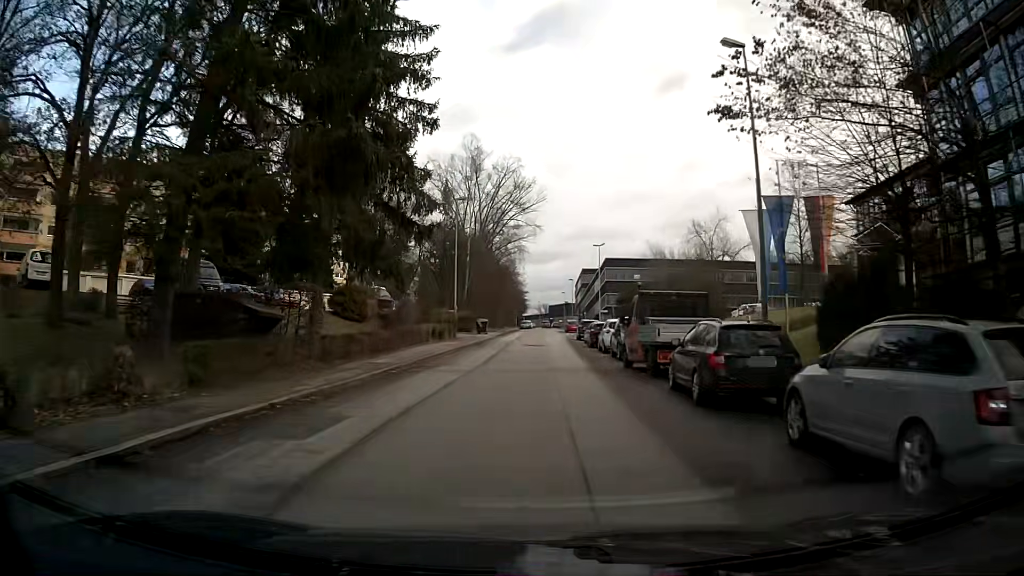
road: residential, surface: asphalt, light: Day
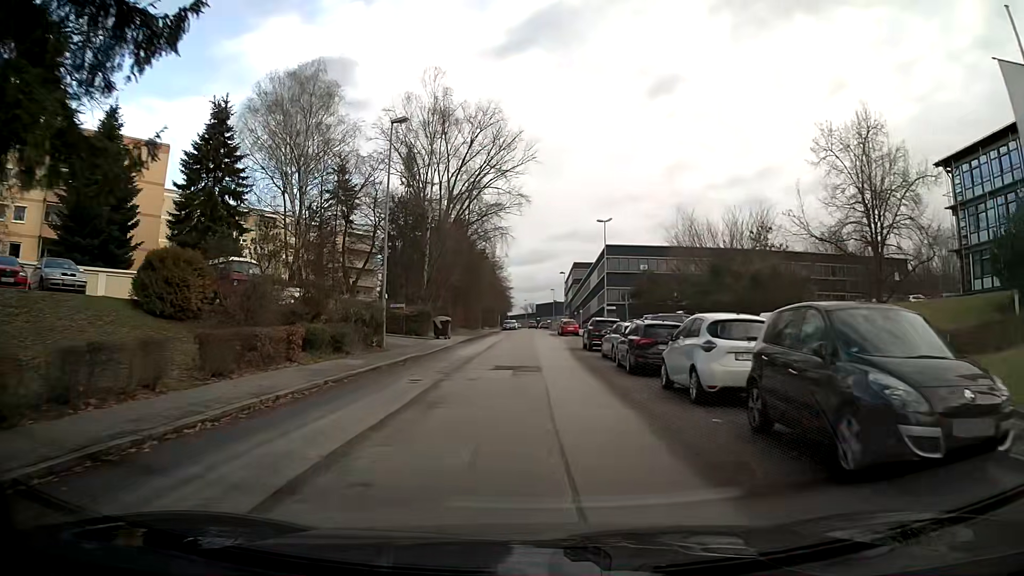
(+0.2, +19.5) m; +1°
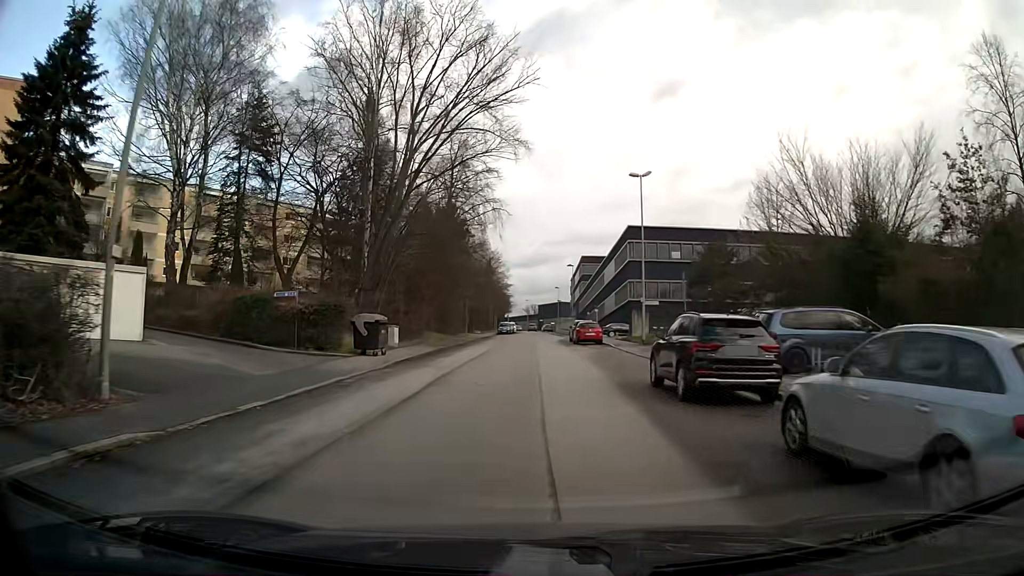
(0.0, +19.8) m; 0°
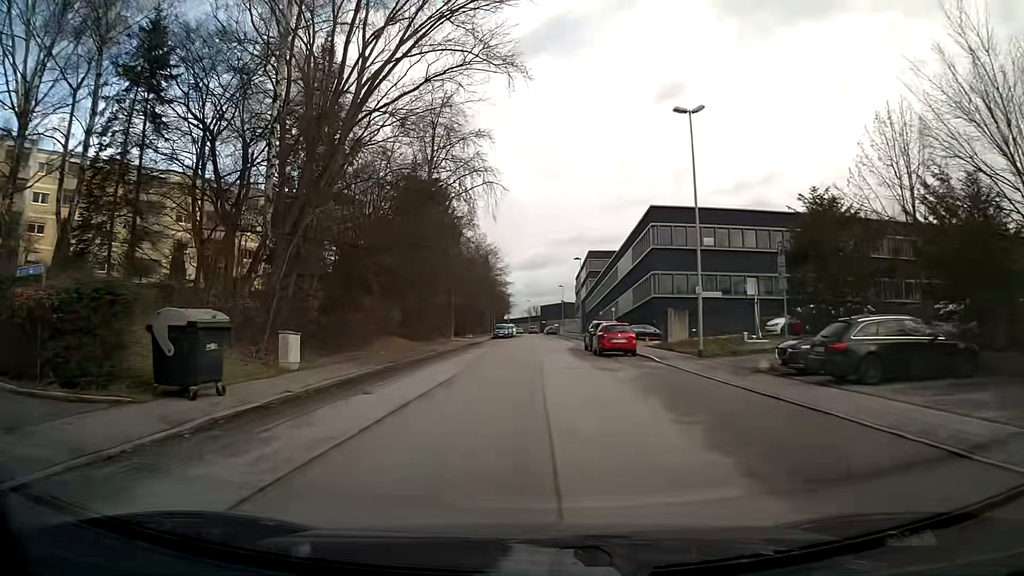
(0.0, +13.2) m; 0°
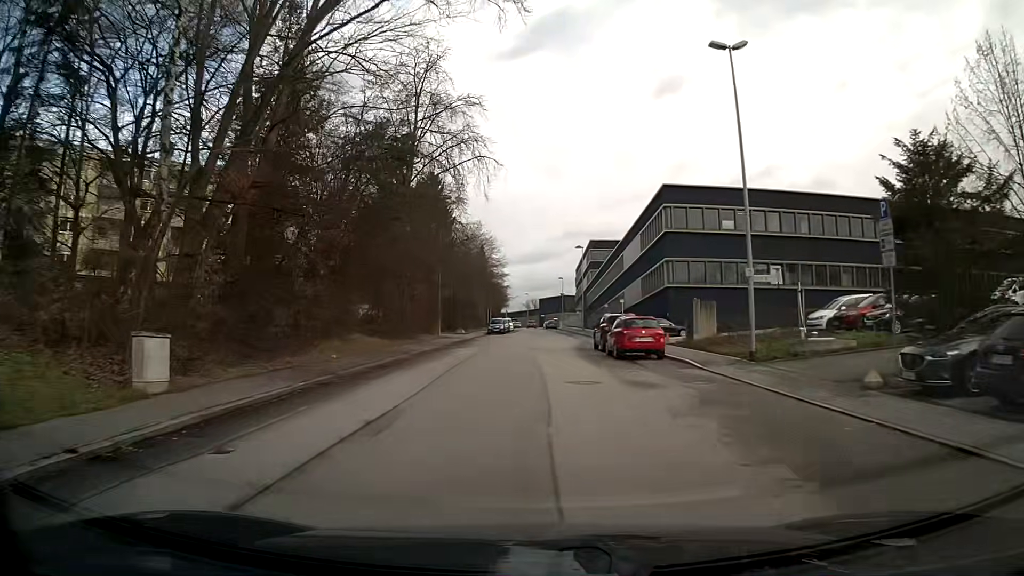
(0.0, +6.6) m; 0°
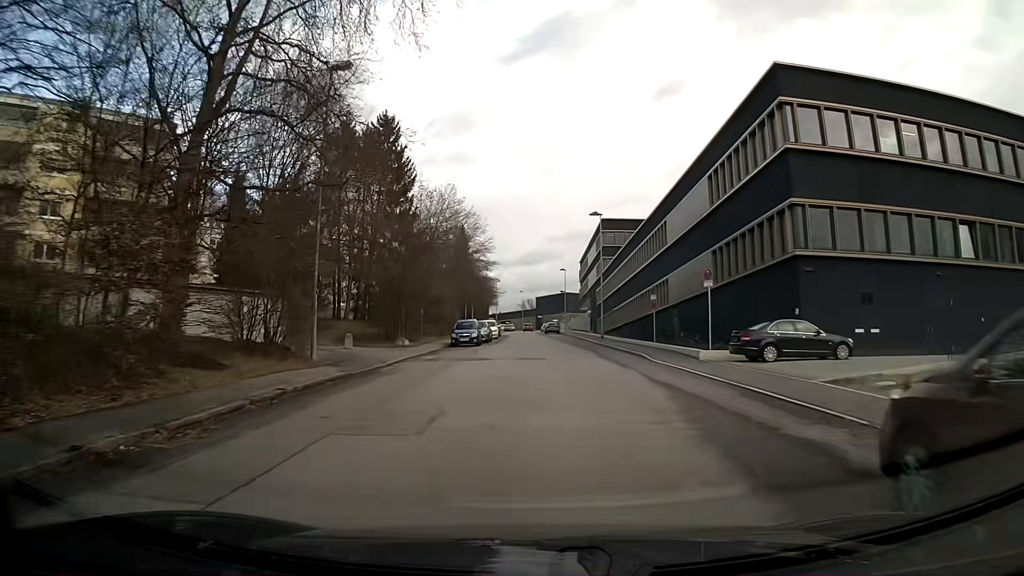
(+0.1, +26.5) m; 0°
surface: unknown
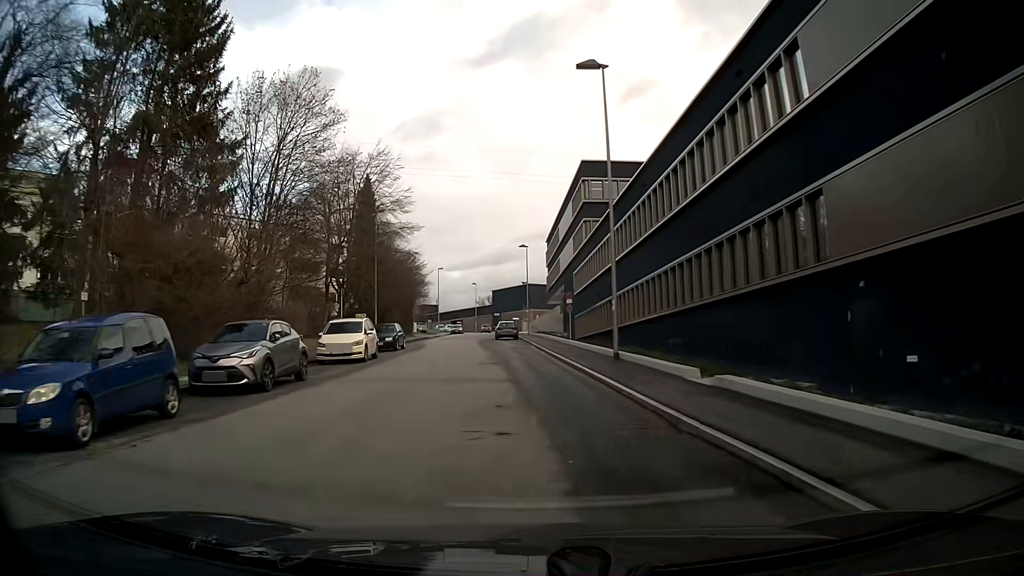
(+1.6, +32.5) m; +2°
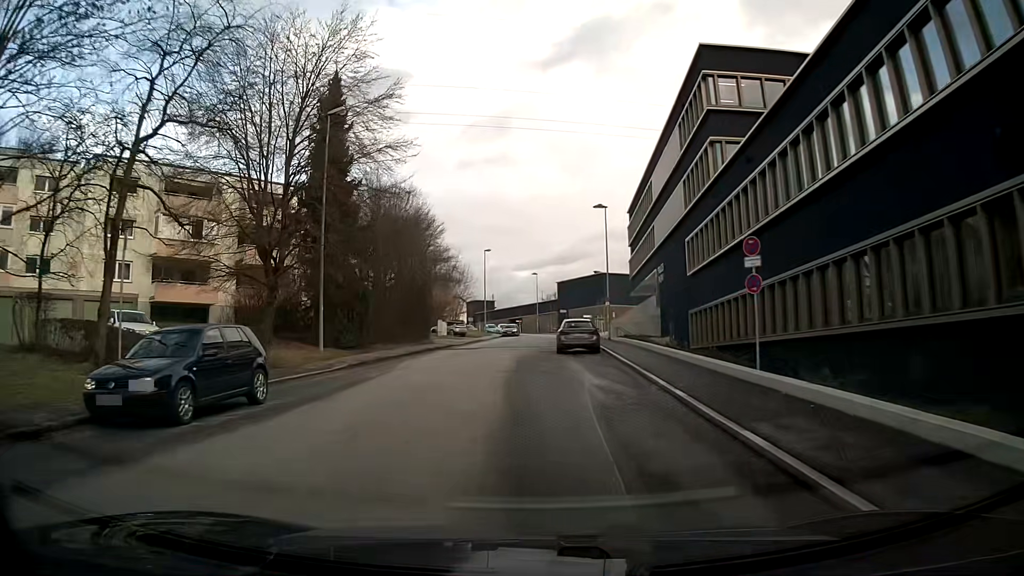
(-1.0, +25.7) m; -6°
(0, +10) (-1, +20) (-1, +30) (0, +40) (0, +50) (+1, +60) (+2, +70) (+4, +80) (+4, +90) (+3, +100) m
